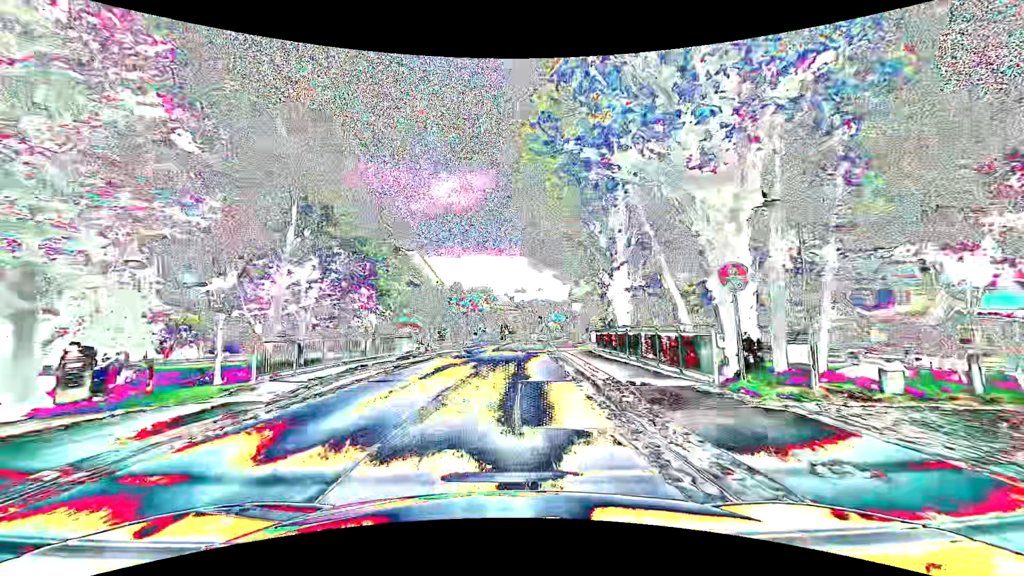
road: primary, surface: asphalt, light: Day
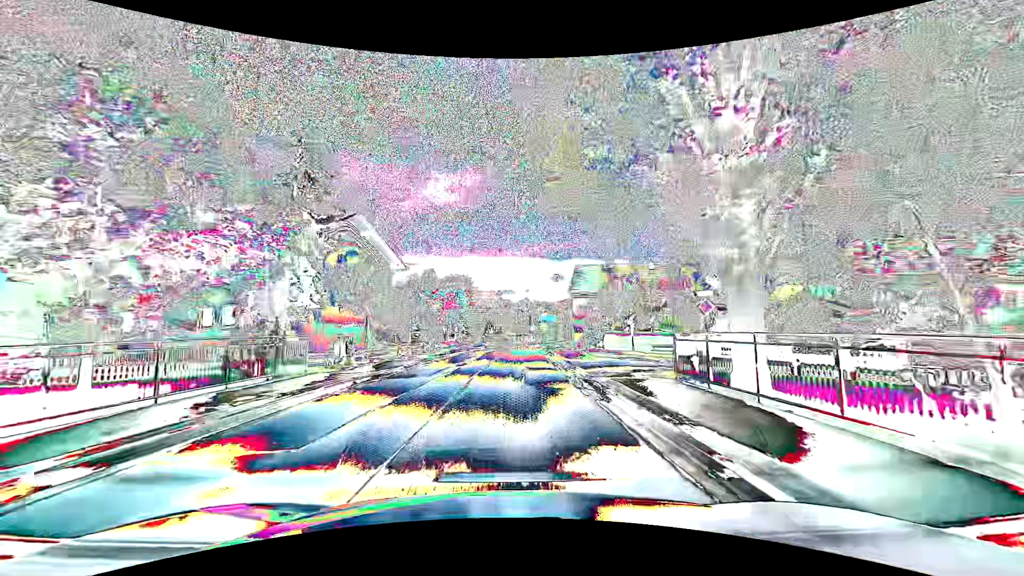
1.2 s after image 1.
(+0.1, +15.2) m; +1°
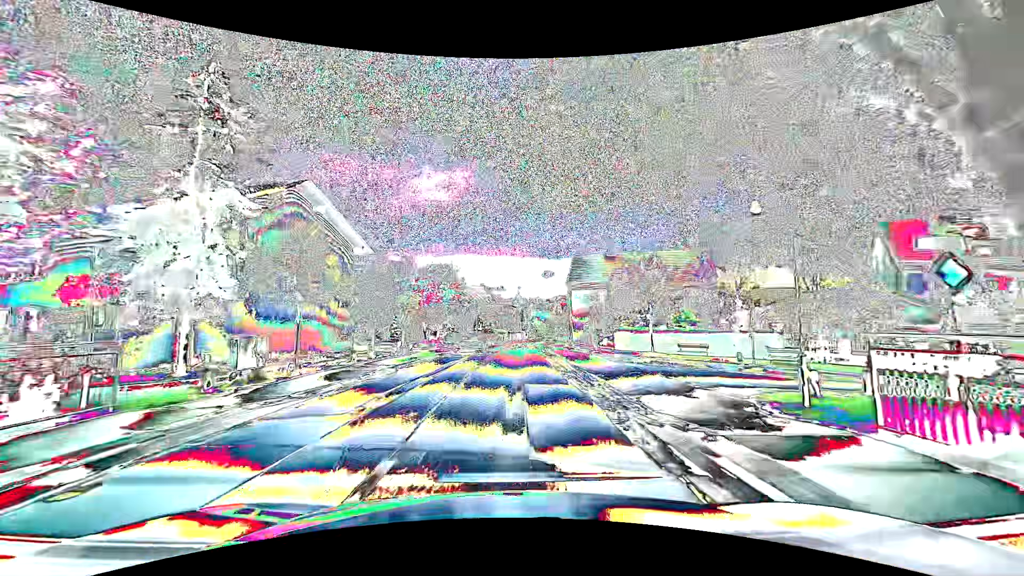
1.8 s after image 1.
(+0.1, +7.6) m; +2°
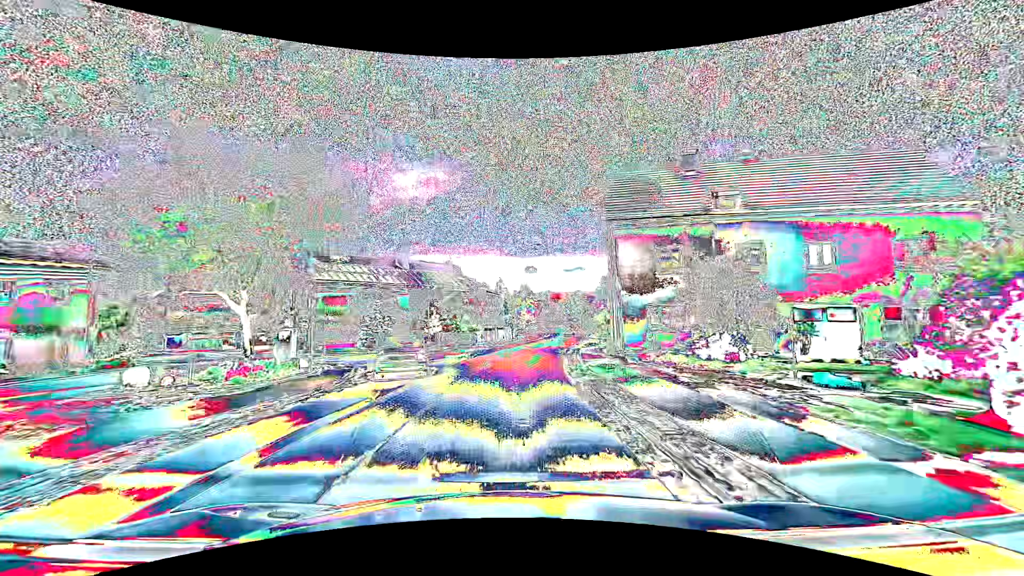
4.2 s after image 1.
(+0.2, +30.7) m; +1°
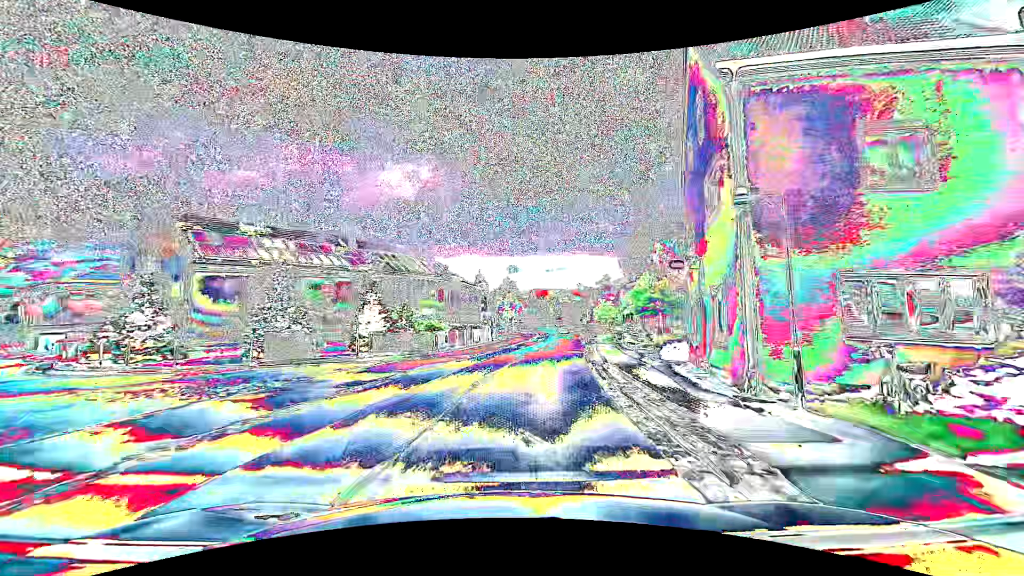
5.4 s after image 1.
(+0.2, +15.4) m; +2°
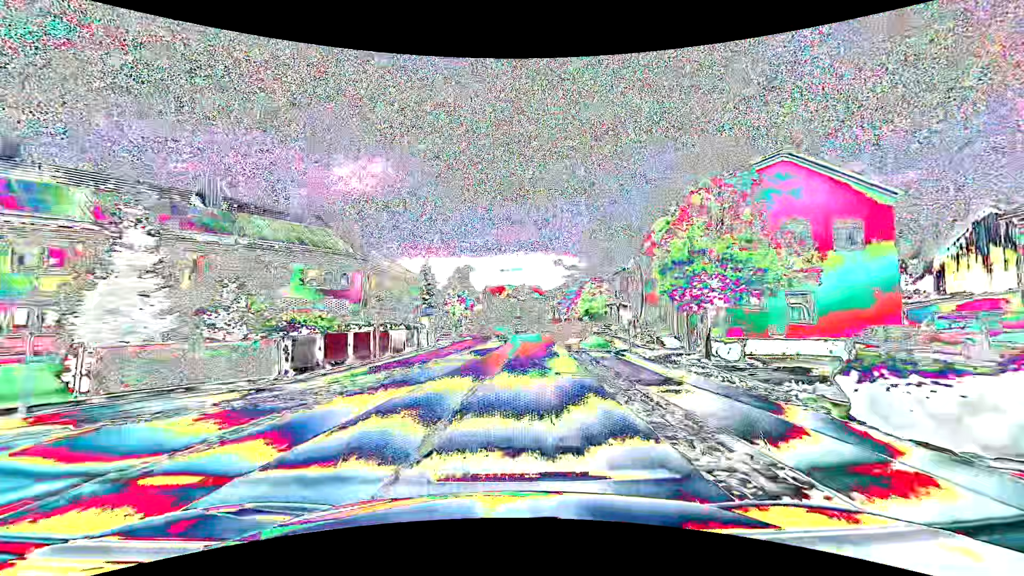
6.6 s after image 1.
(+0.6, +15.3) m; +5°
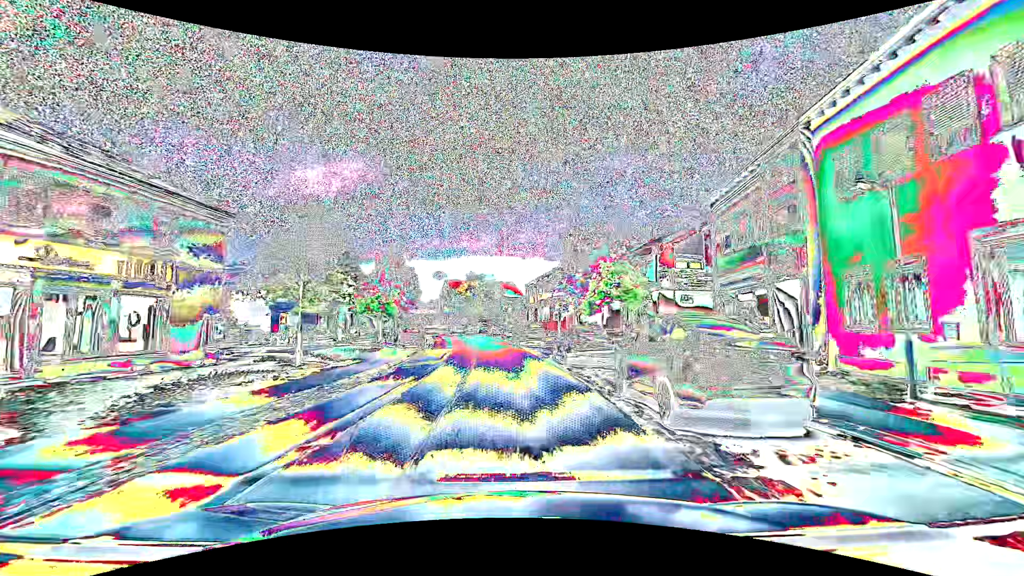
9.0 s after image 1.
(+1.7, +30.5) m; +4°
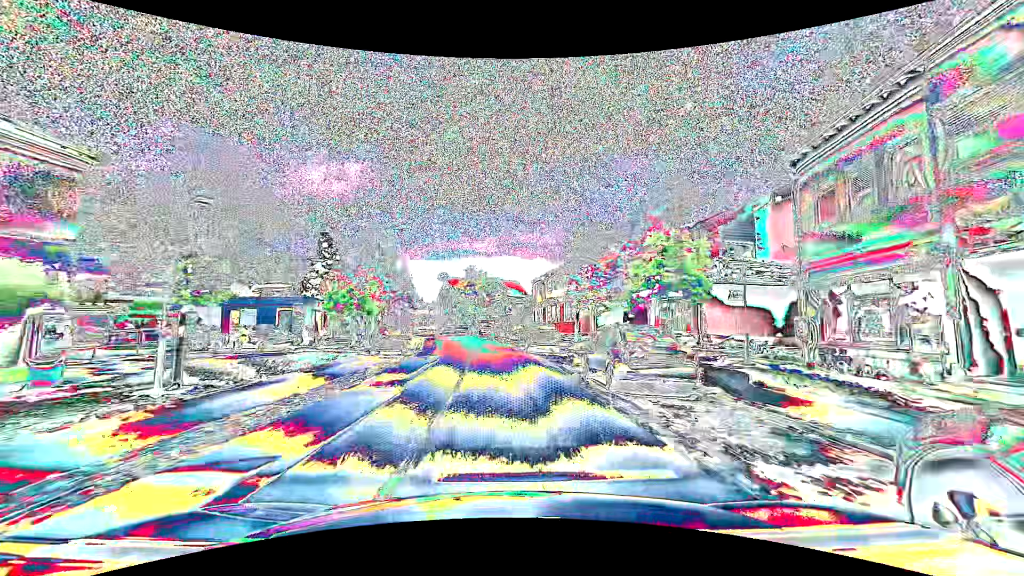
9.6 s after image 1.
(0.0, +7.6) m; 0°
(0, +10) (0, +20) (-1, +30) (-2, +40) (-4, +50) (-6, +59) (-9, +69) (-12, +79) (-16, +88) (-19, +97) m
